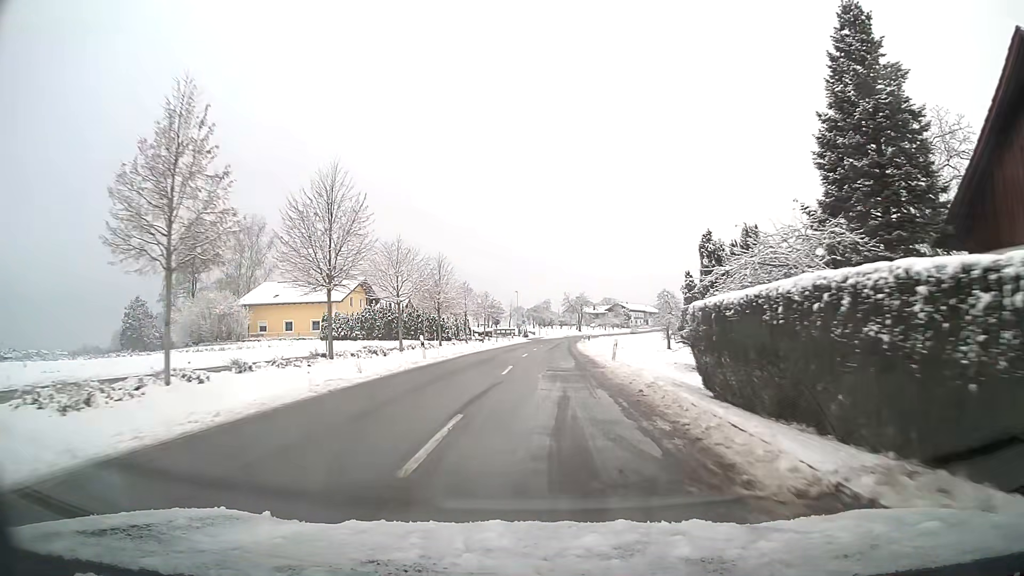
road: tertiary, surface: asphalt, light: Day
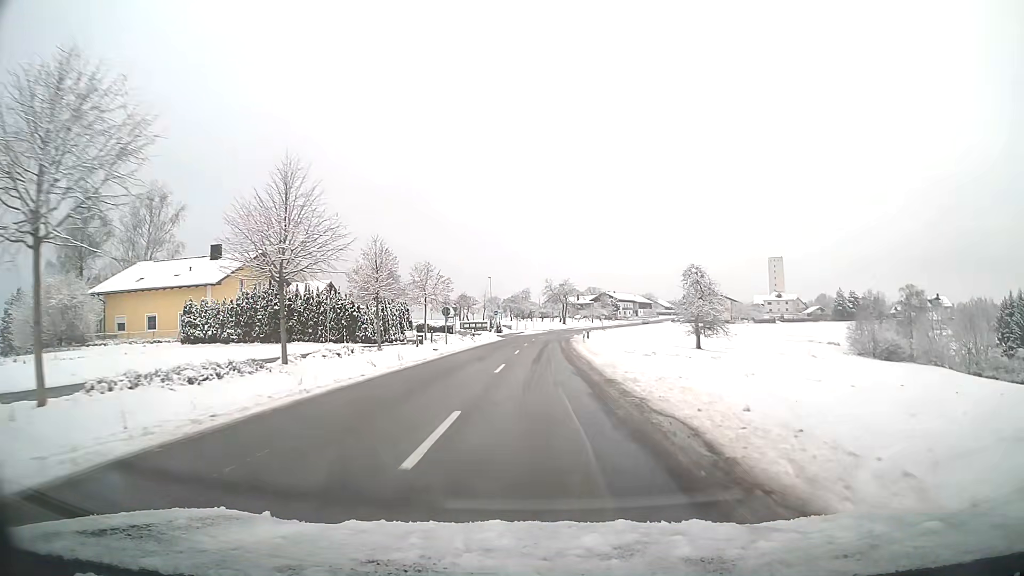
(+0.4, +25.8) m; +2°
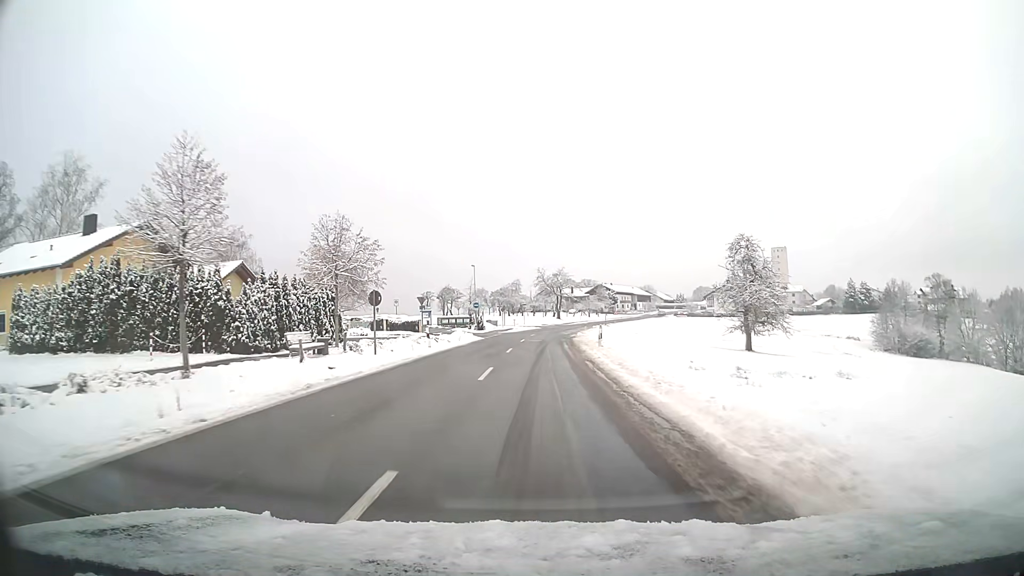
(+0.1, +17.4) m; +1°
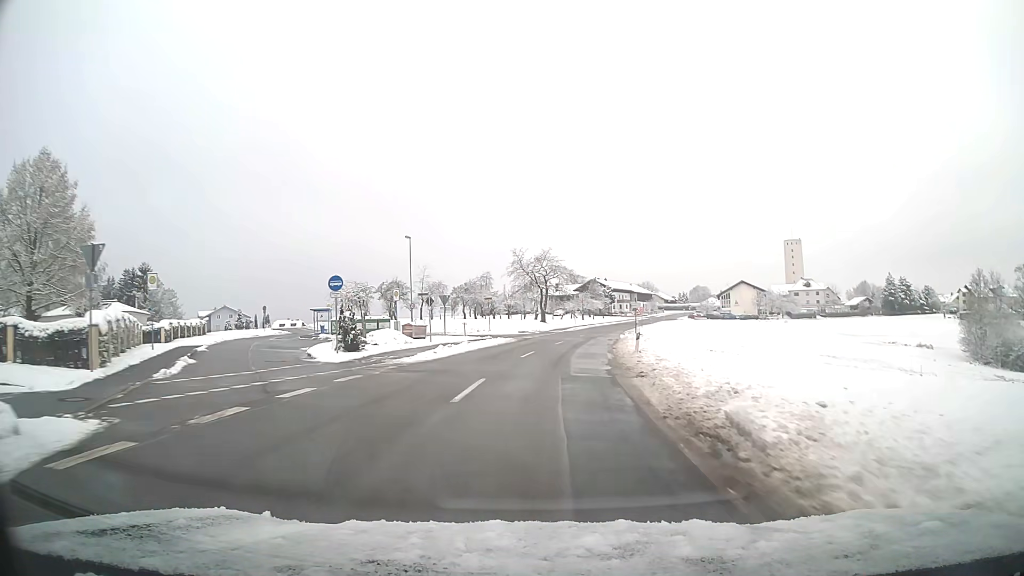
(+0.6, +44.0) m; +2°
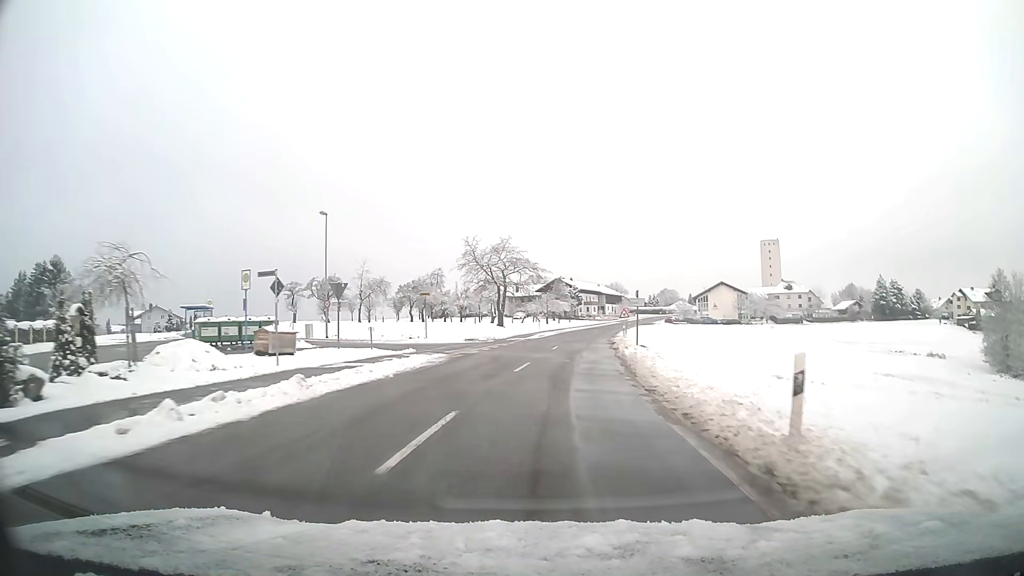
(+0.5, +17.6) m; +3°
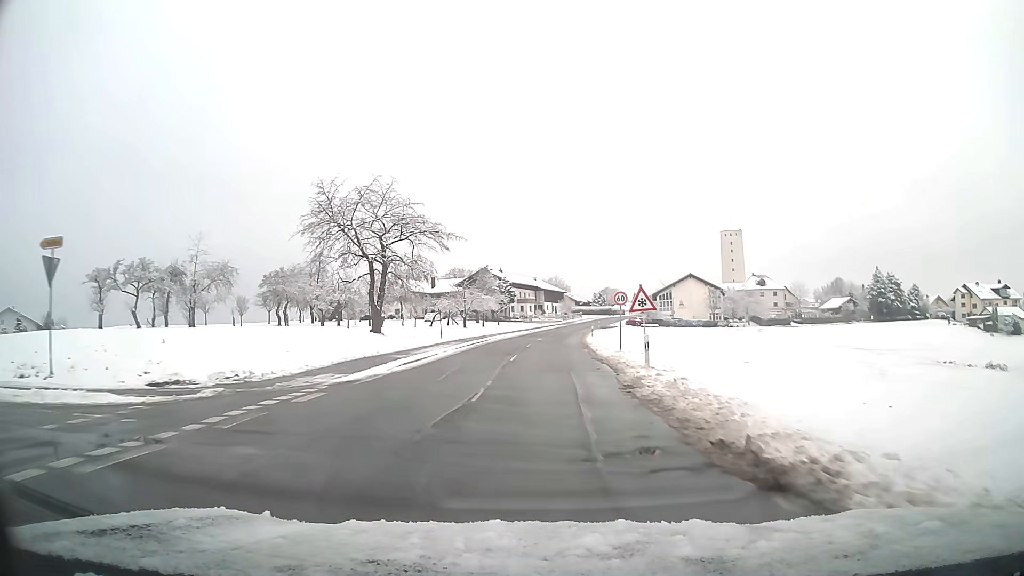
(+1.9, +35.4) m; +5°
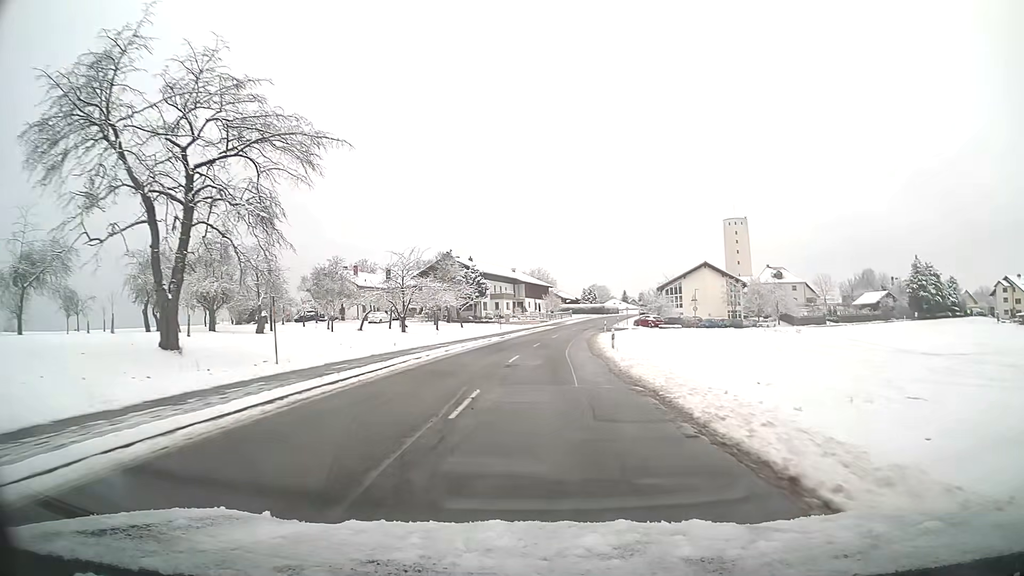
(+0.4, +26.8) m; +2°
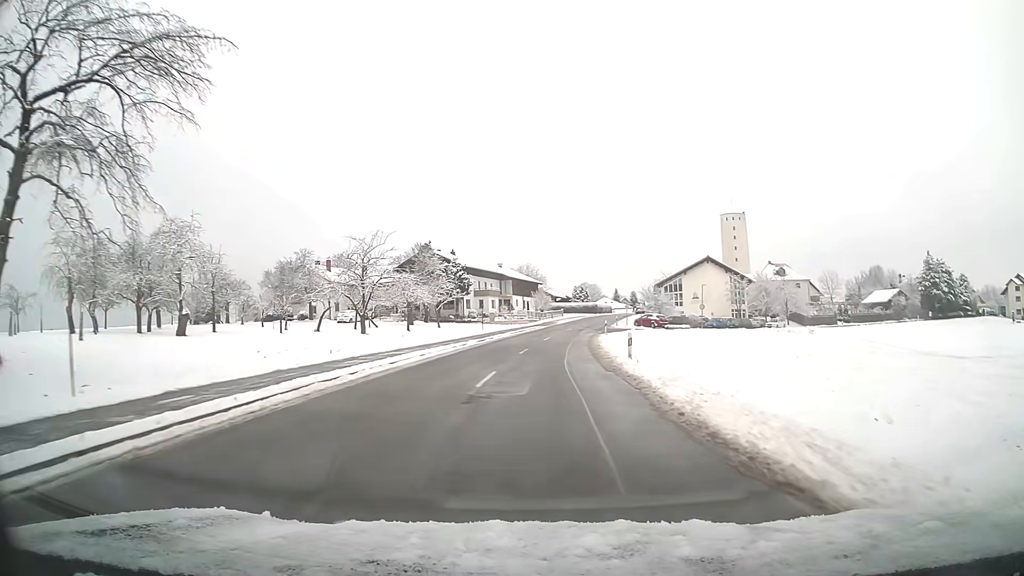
(+0.1, +9.0) m; +1°
